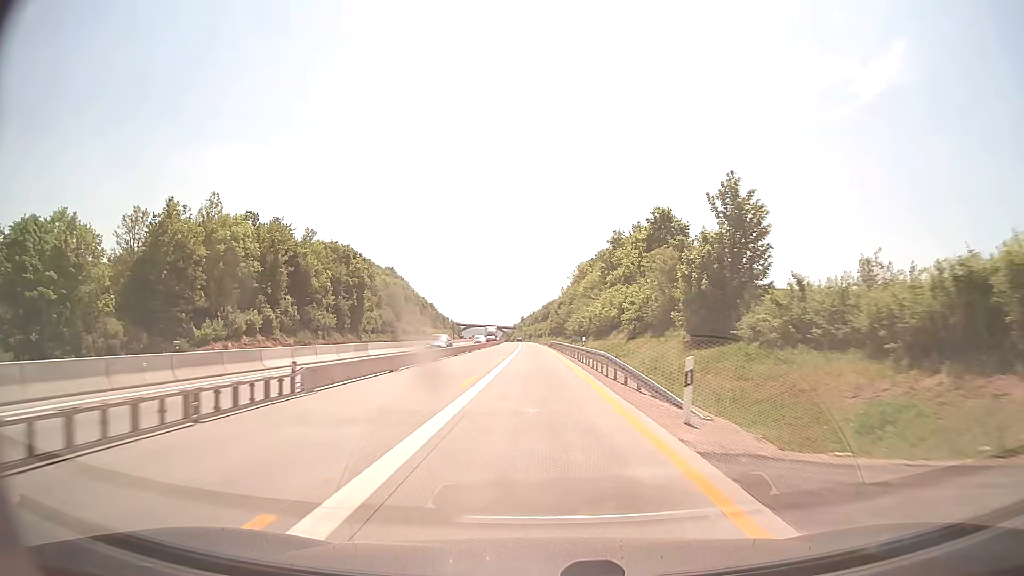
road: motorway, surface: concrete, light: Day
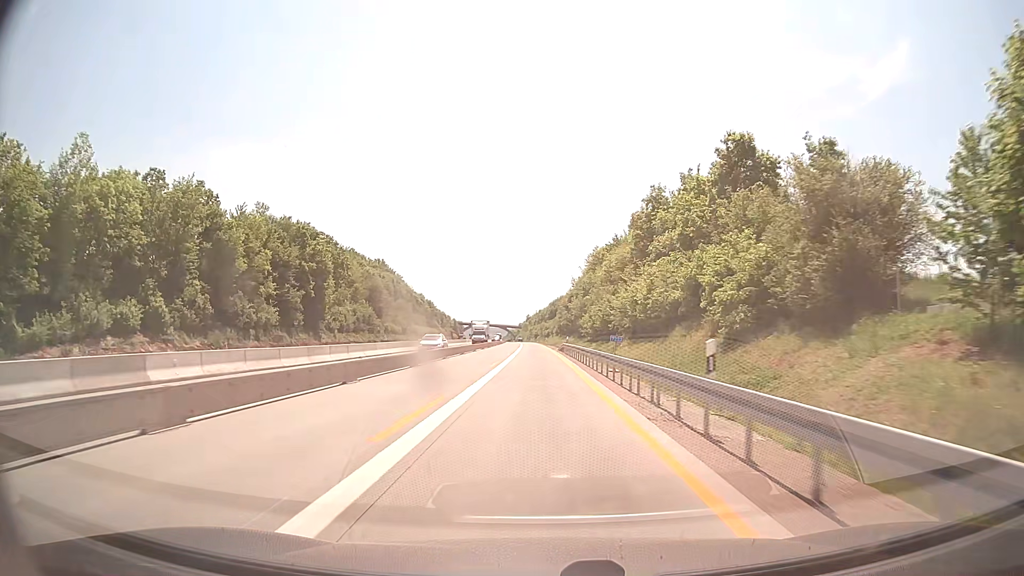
(-0.1, +26.2) m; 0°
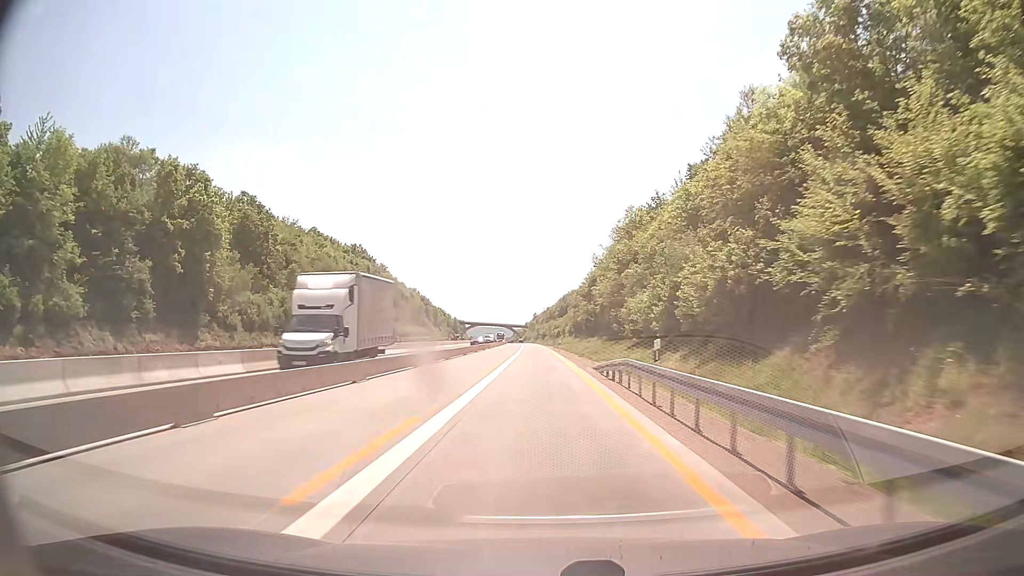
(-0.4, +39.3) m; -1°
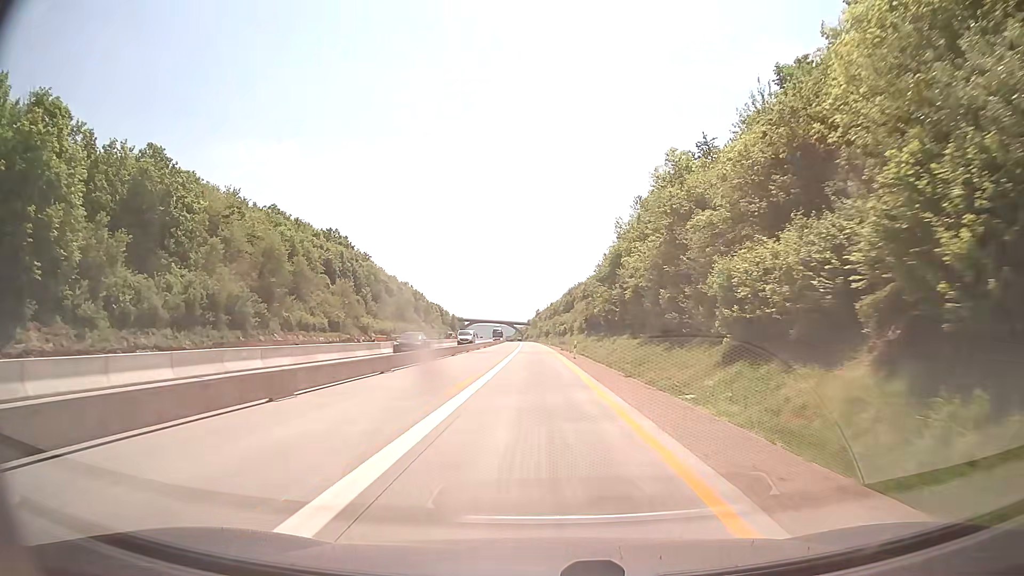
(-0.1, +26.2) m; 0°
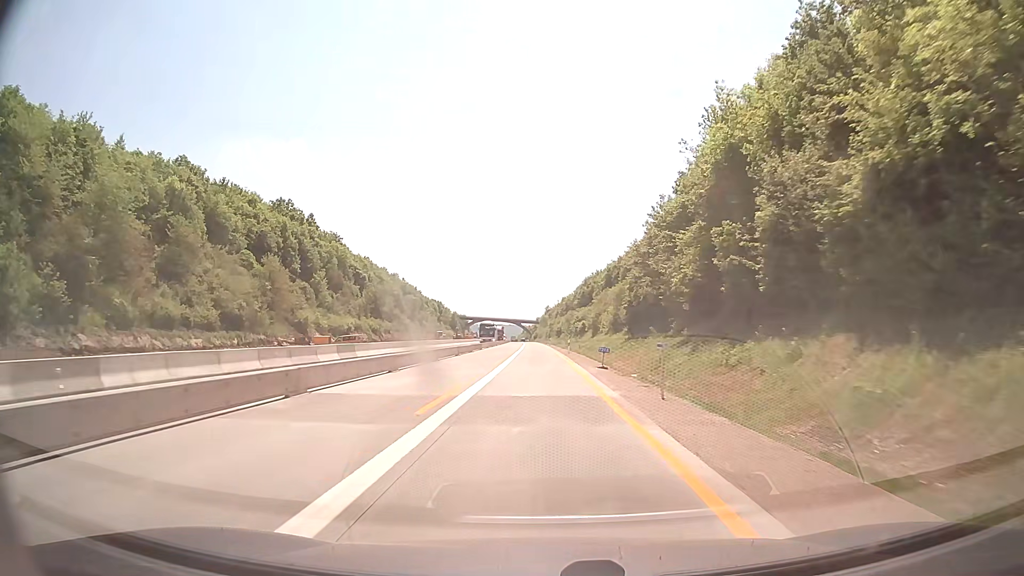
(-0.3, +39.3) m; -1°
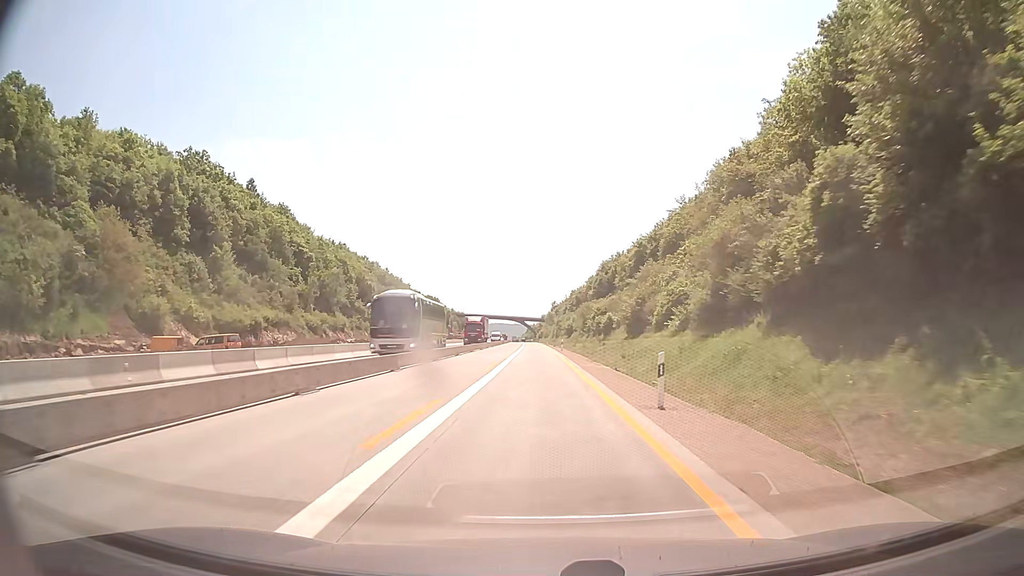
(-0.3, +39.3) m; -1°
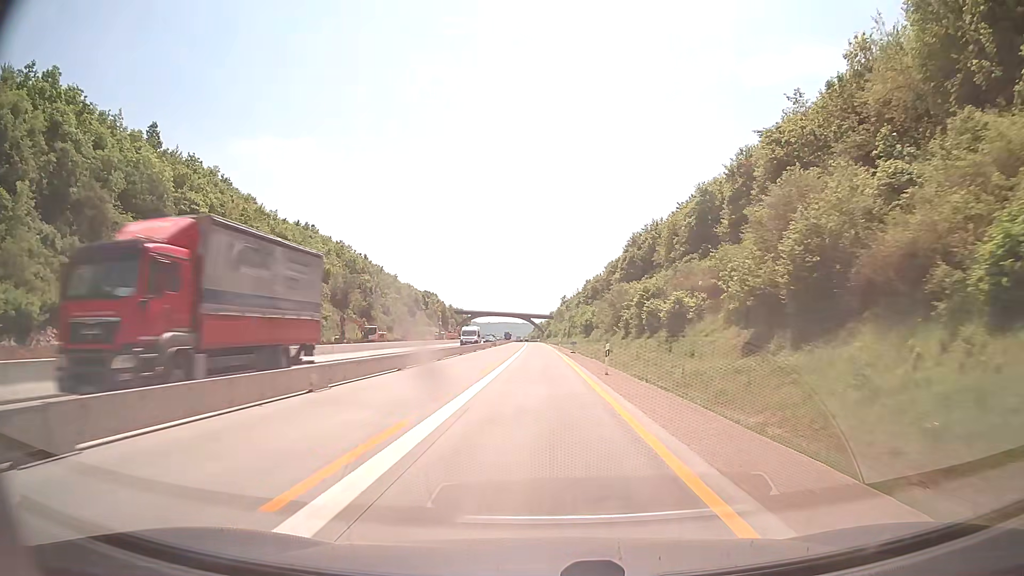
(-0.1, +39.3) m; -1°
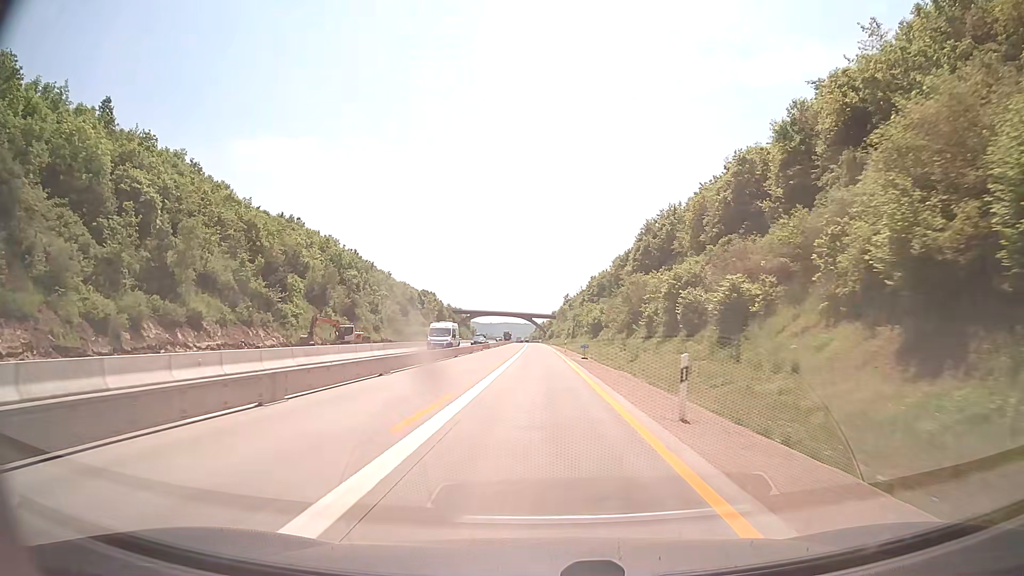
(0.0, +13.1) m; 0°
